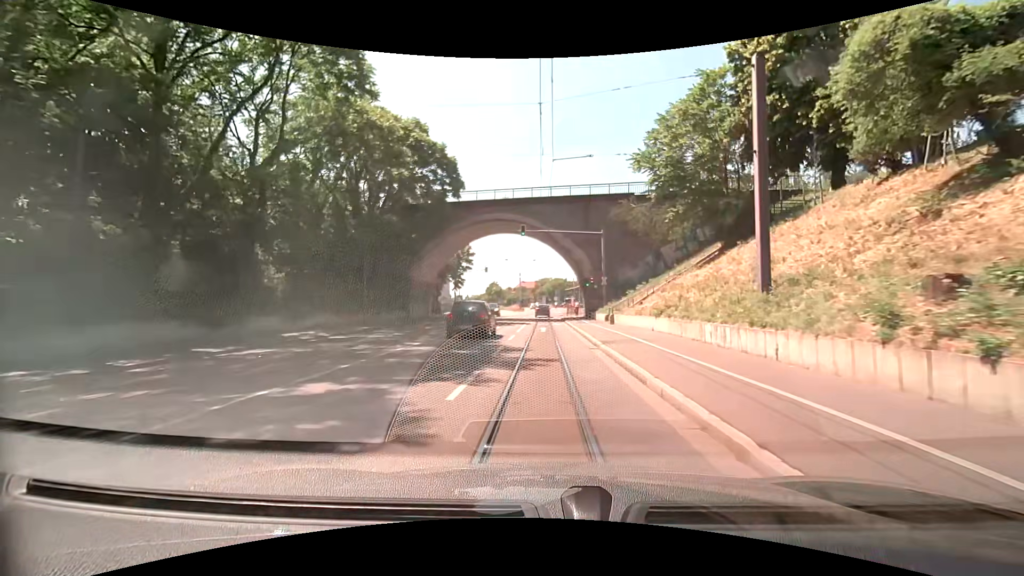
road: primary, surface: asphalt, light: Day
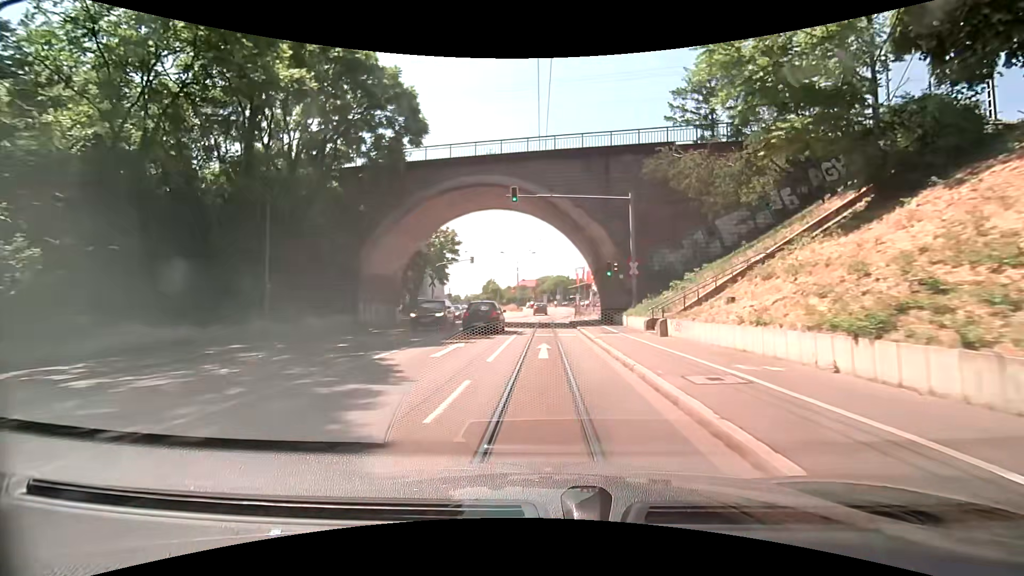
(-0.1, +13.4) m; -1°
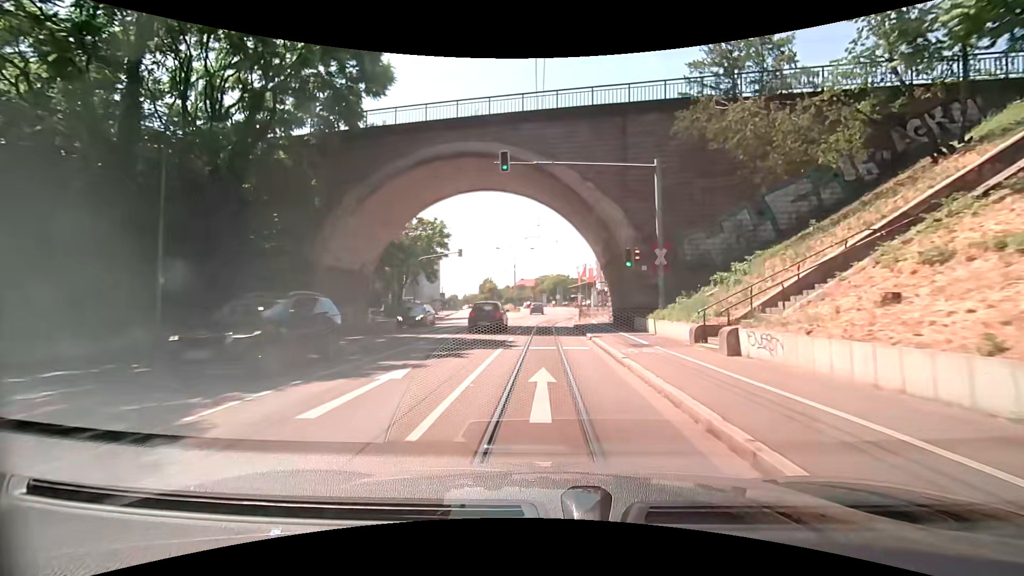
(0.0, +6.7) m; +1°
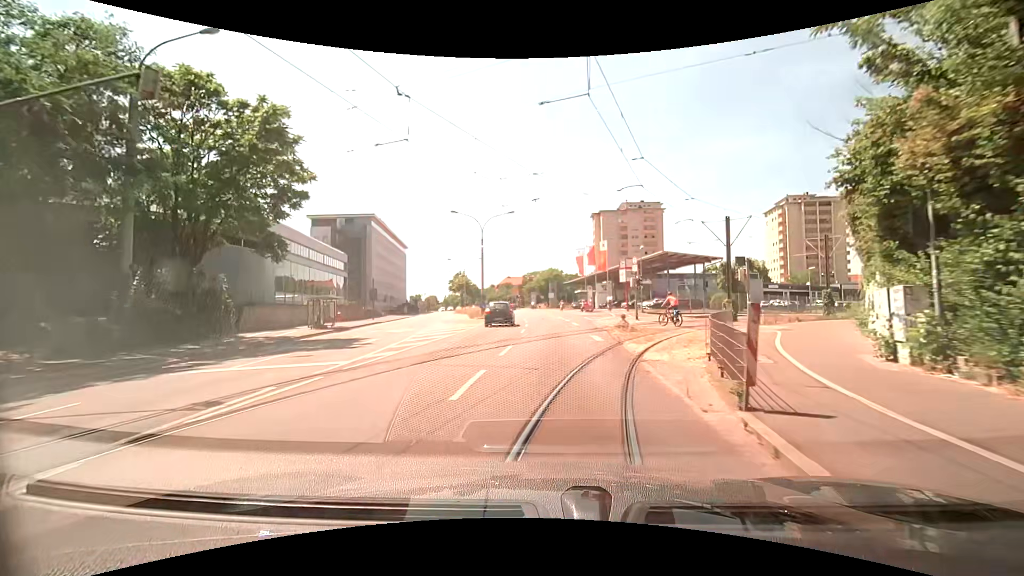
(-0.1, +34.0) m; 0°
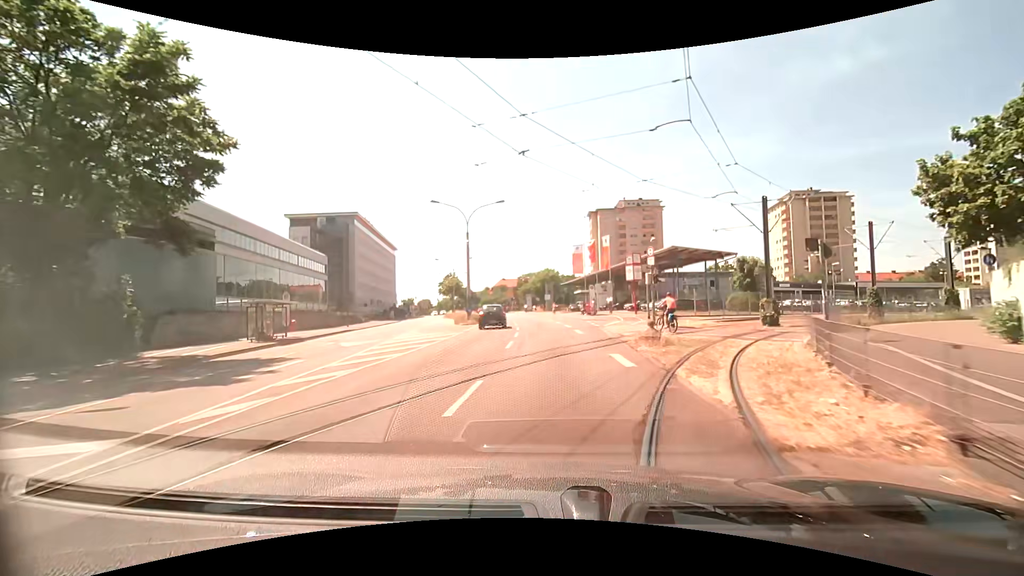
(0.0, +6.7) m; +1°
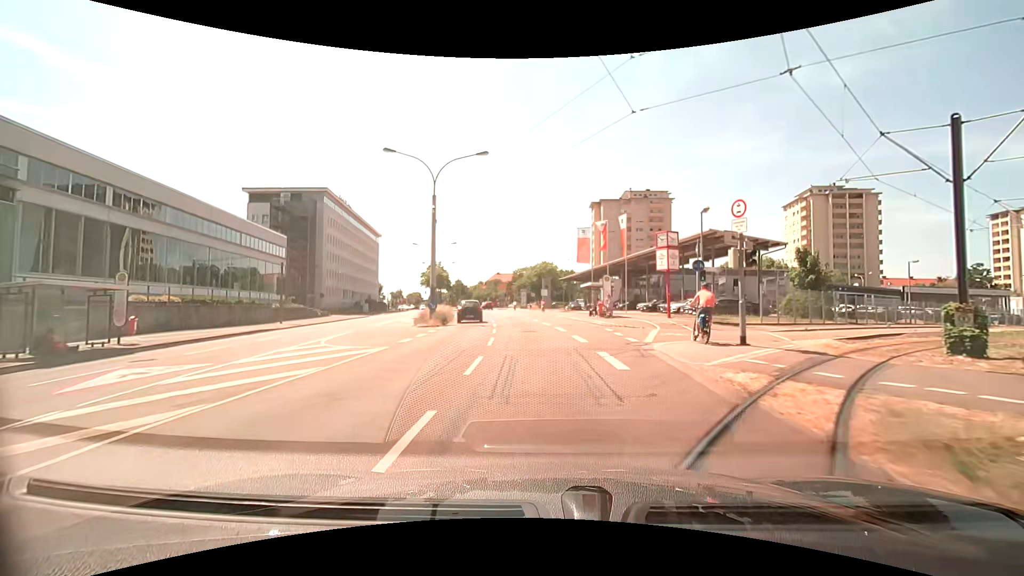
(0.0, +12.9) m; +1°
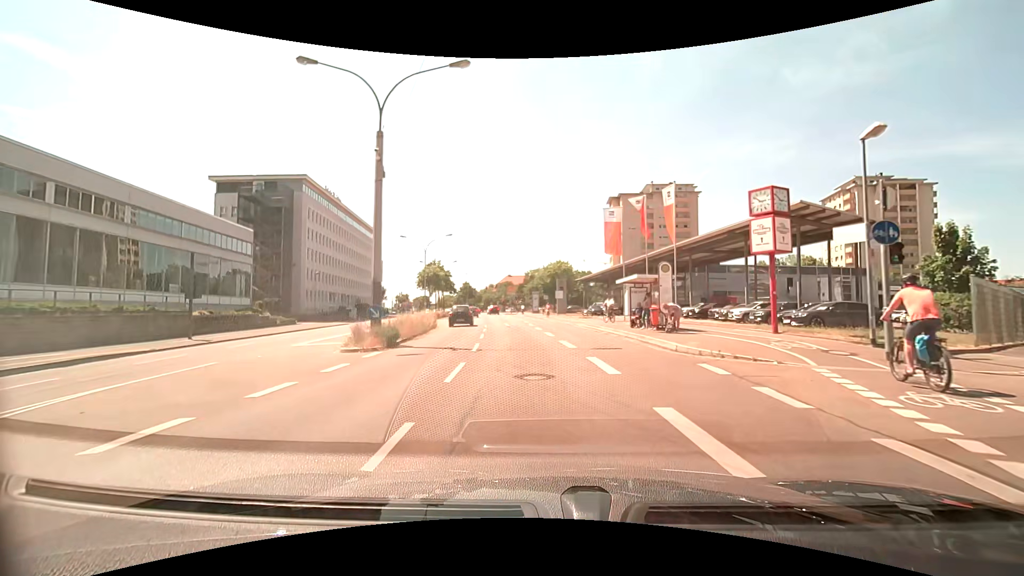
(-0.3, +12.4) m; -3°
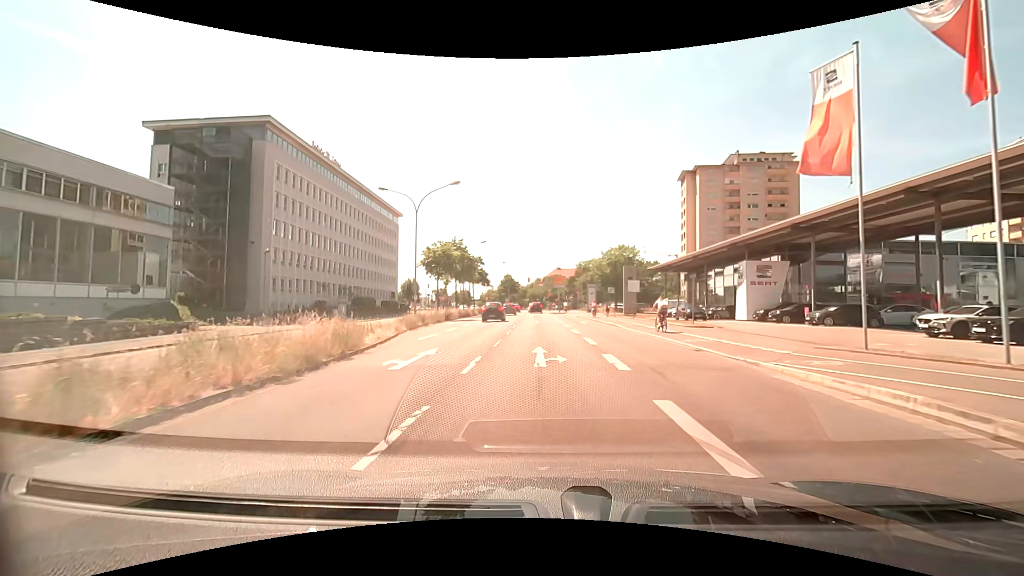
(-1.0, +23.3) m; -5°
(0, +10) (0, +20) (0, +30) (-1, +40) (-1, +50) (-1, +60) (-1, +70) (-1, +80) (-2, +90) (-2, +100) m
